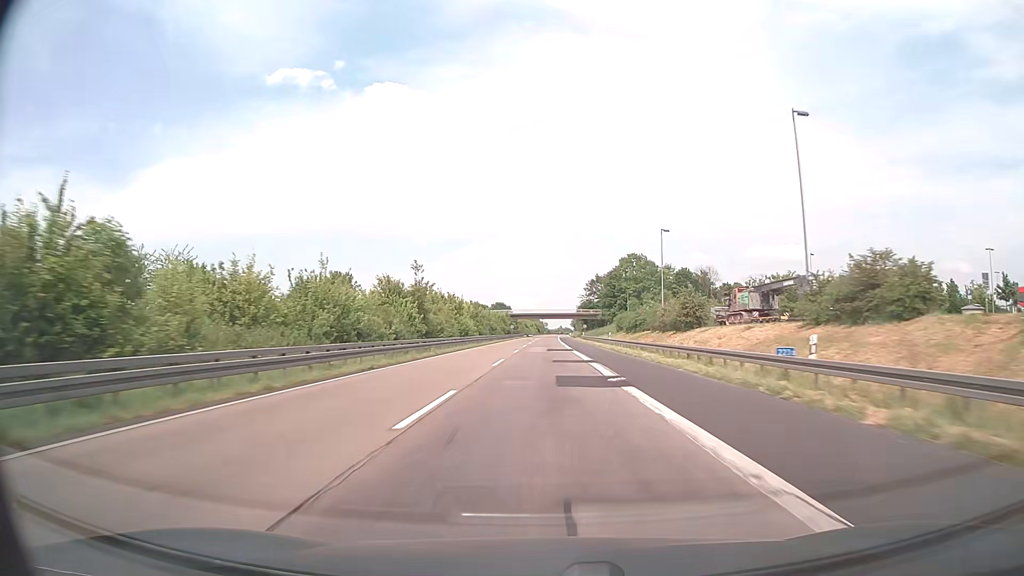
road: motorway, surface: asphalt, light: Day
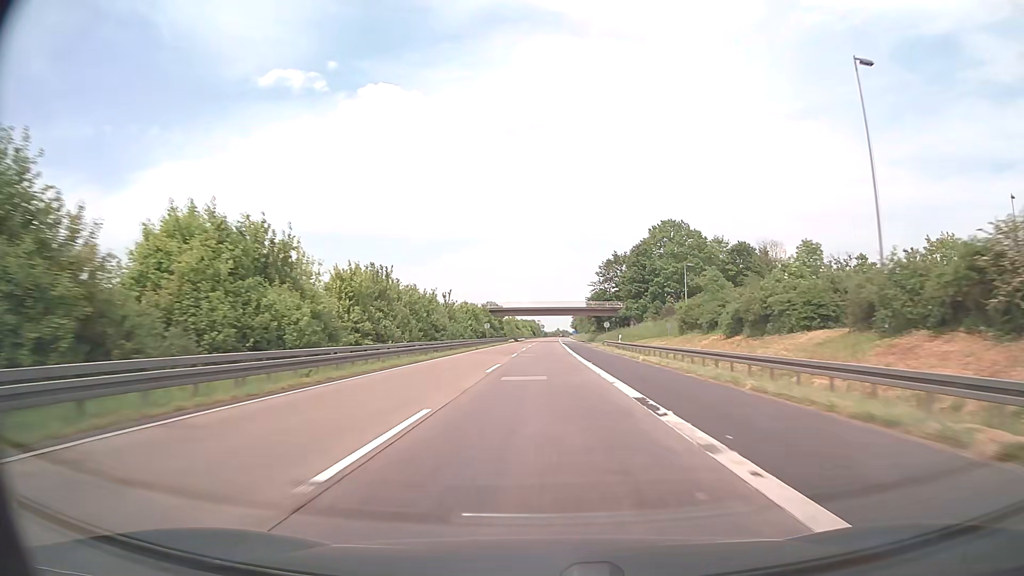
(+0.1, +57.0) m; 0°
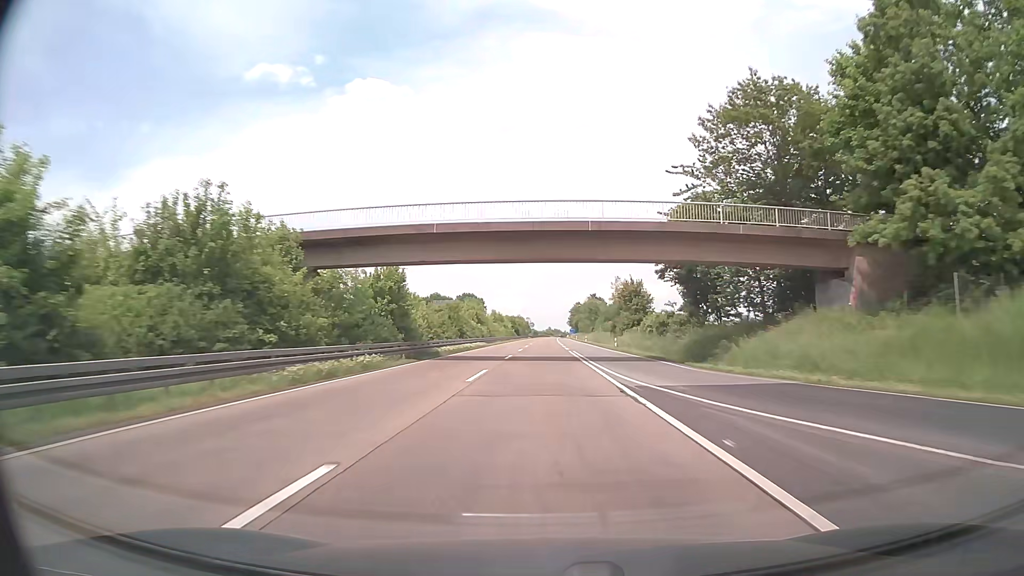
(+0.9, +95.0) m; +1°
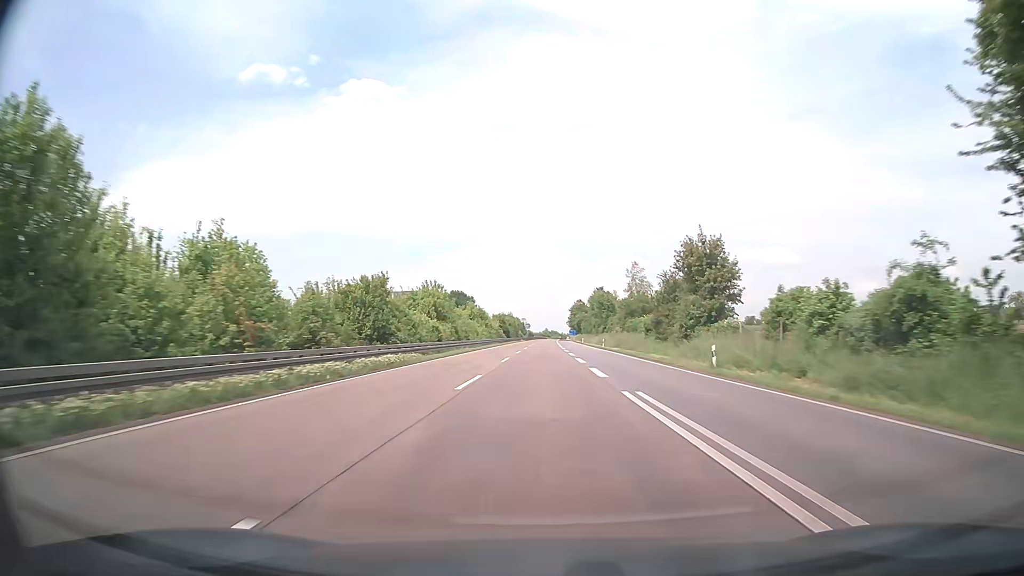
(+0.1, +38.0) m; 0°
(0, +10) (0, +20) (0, +30) (0, +40) (0, +50) (0, +60) (0, +70) (0, +80) (+1, +90) (+1, +100) m
